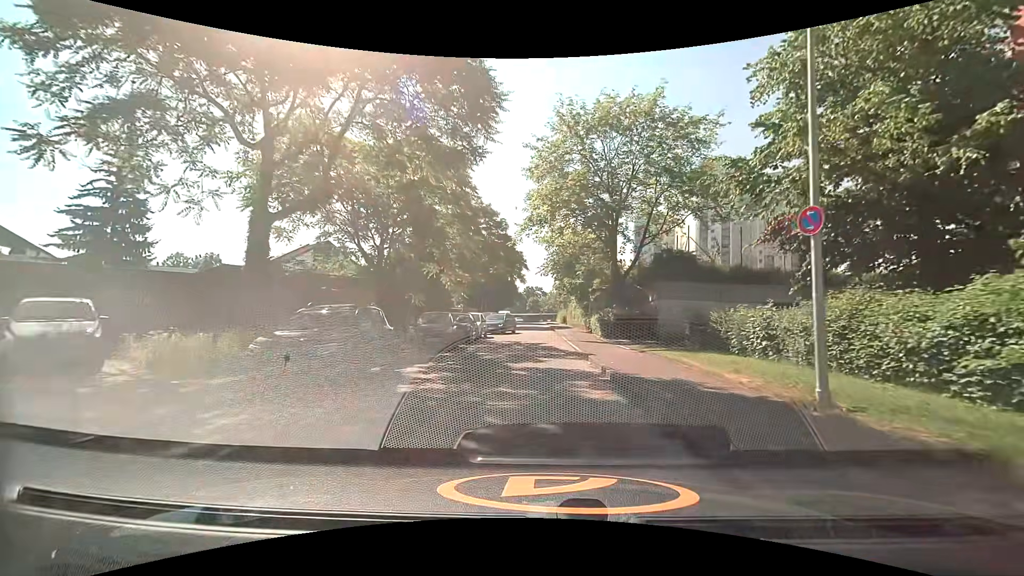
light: Day
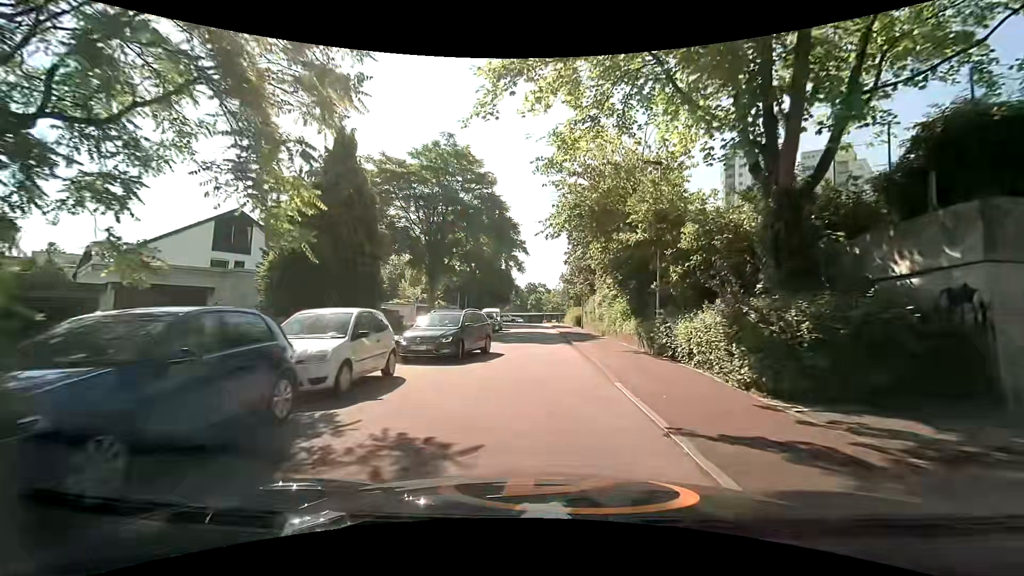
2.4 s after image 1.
(+0.2, +20.1) m; -1°
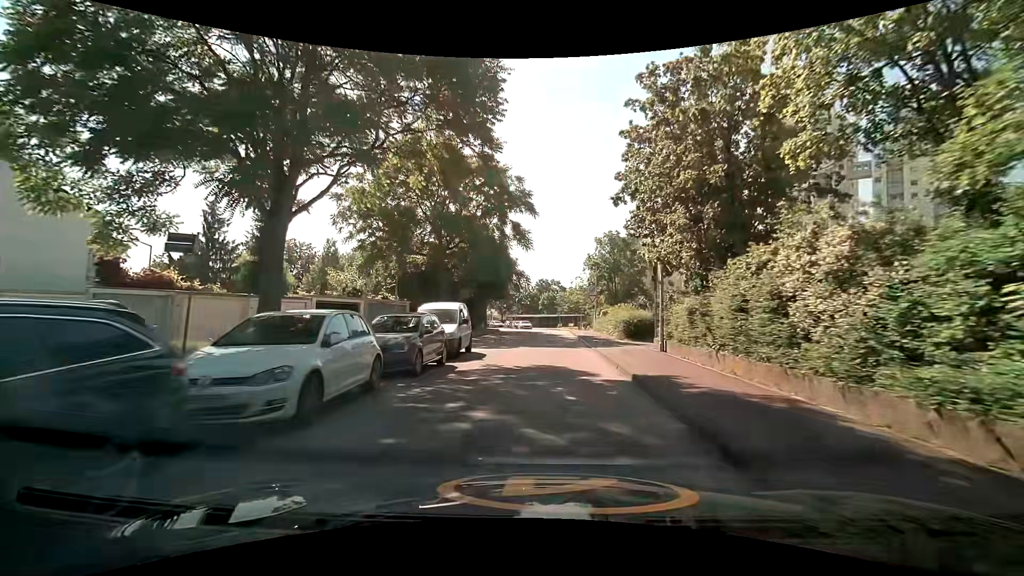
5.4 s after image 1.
(+0.3, +25.0) m; 0°
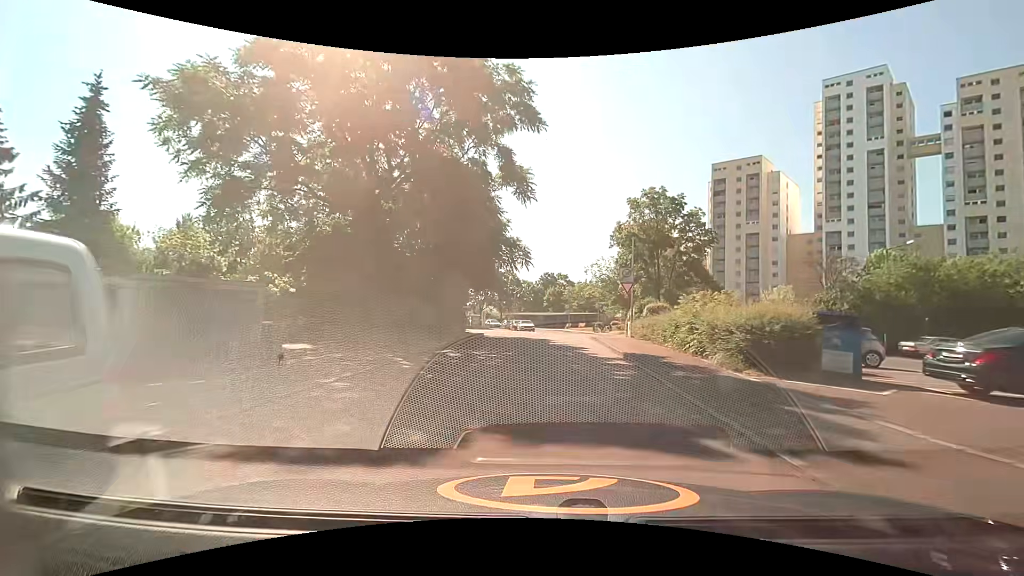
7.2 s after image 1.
(0.0, +16.4) m; -1°
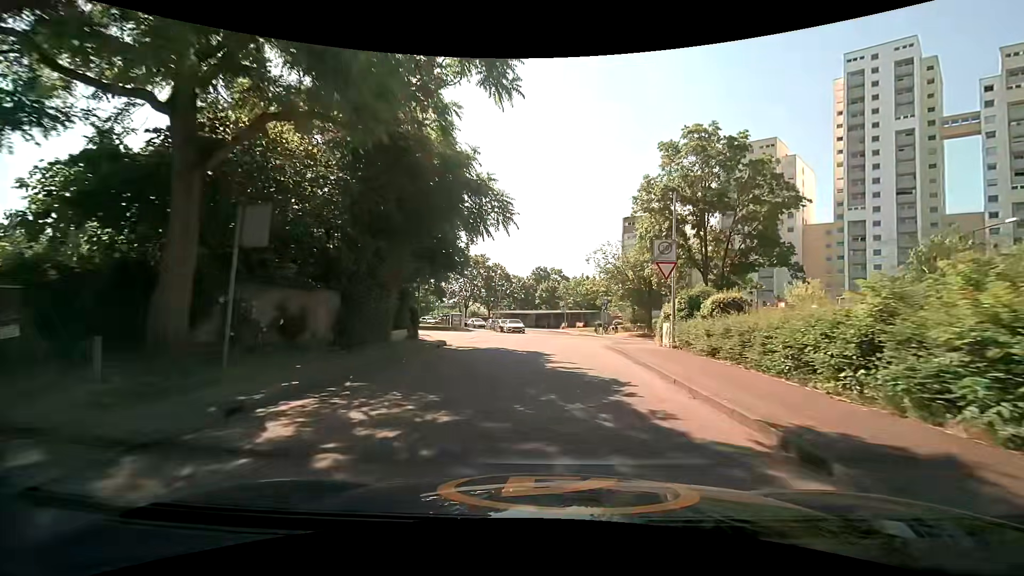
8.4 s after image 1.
(+0.3, +10.8) m; +2°
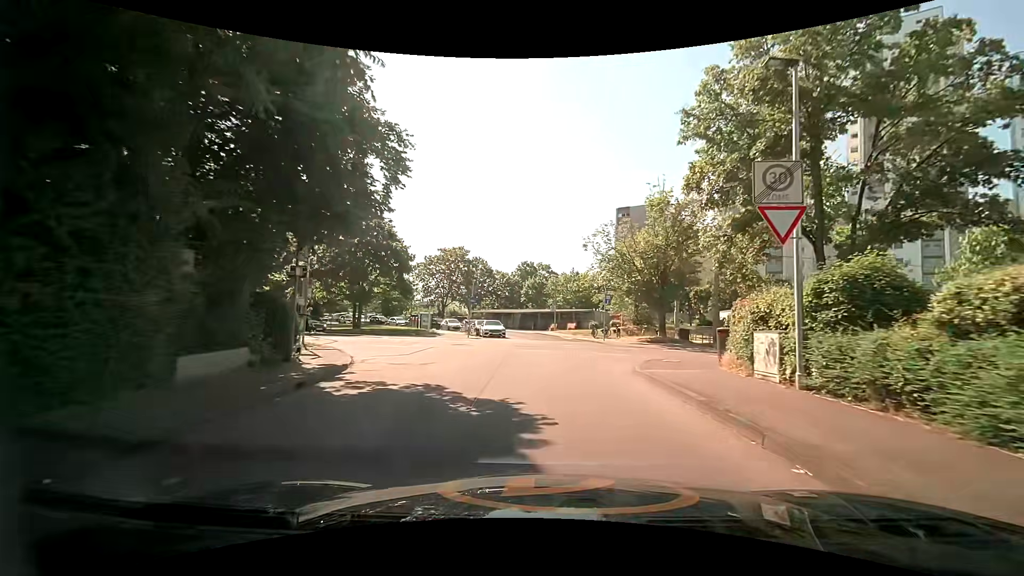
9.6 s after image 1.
(+0.1, +10.0) m; +1°
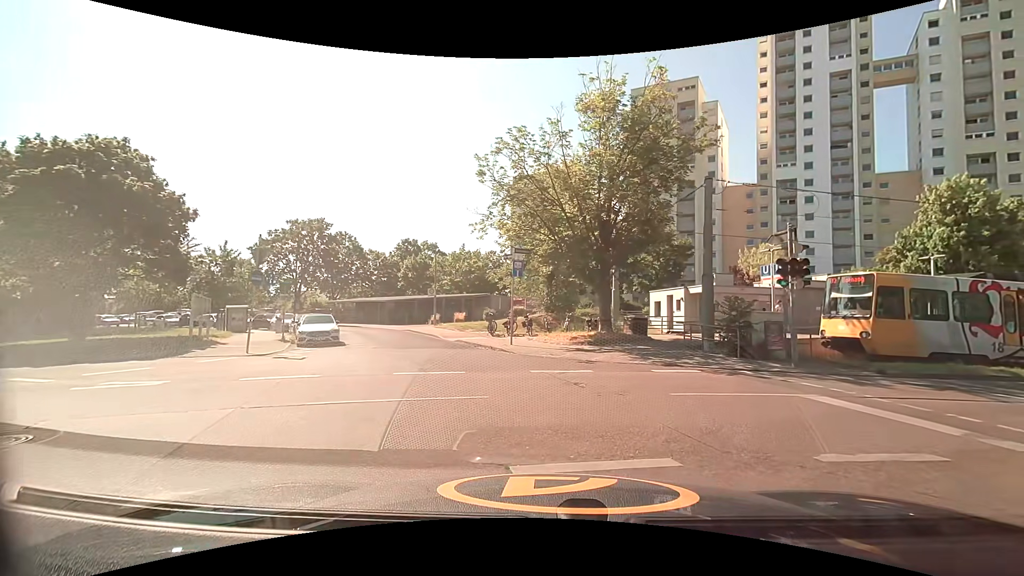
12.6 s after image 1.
(+1.1, +15.7) m; +13°
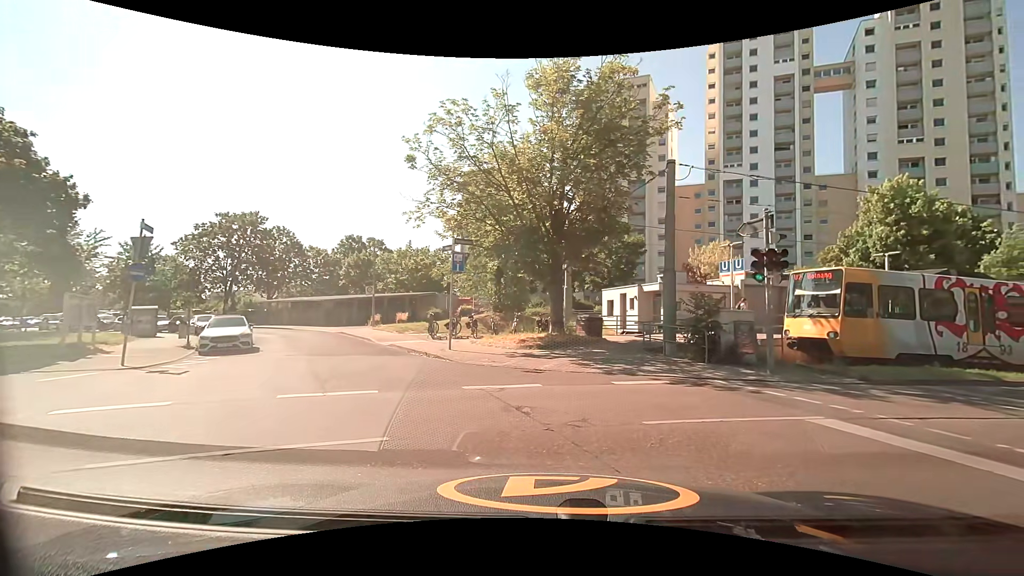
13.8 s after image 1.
(+0.1, +2.4) m; +6°
